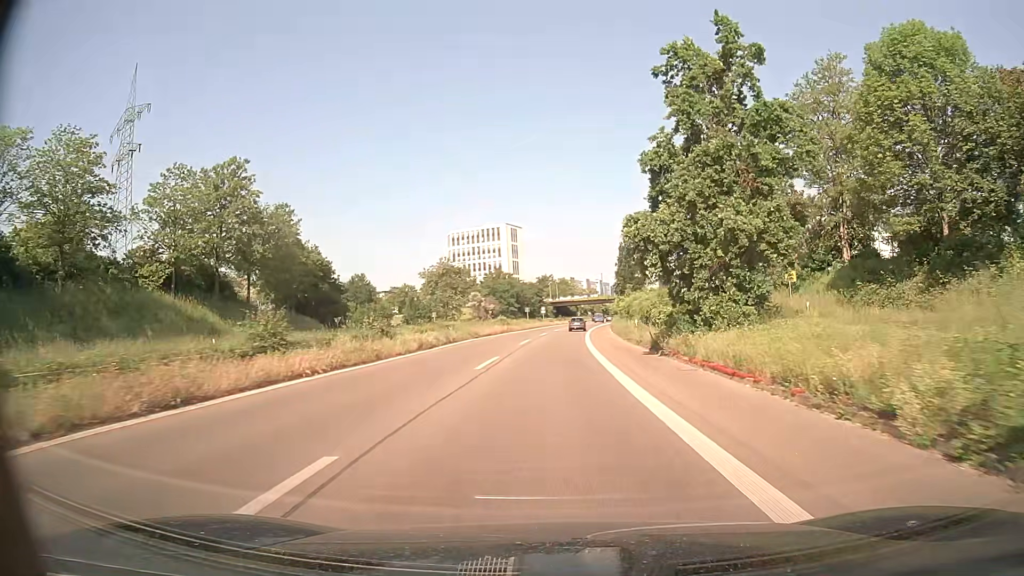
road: trunk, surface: asphalt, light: Day
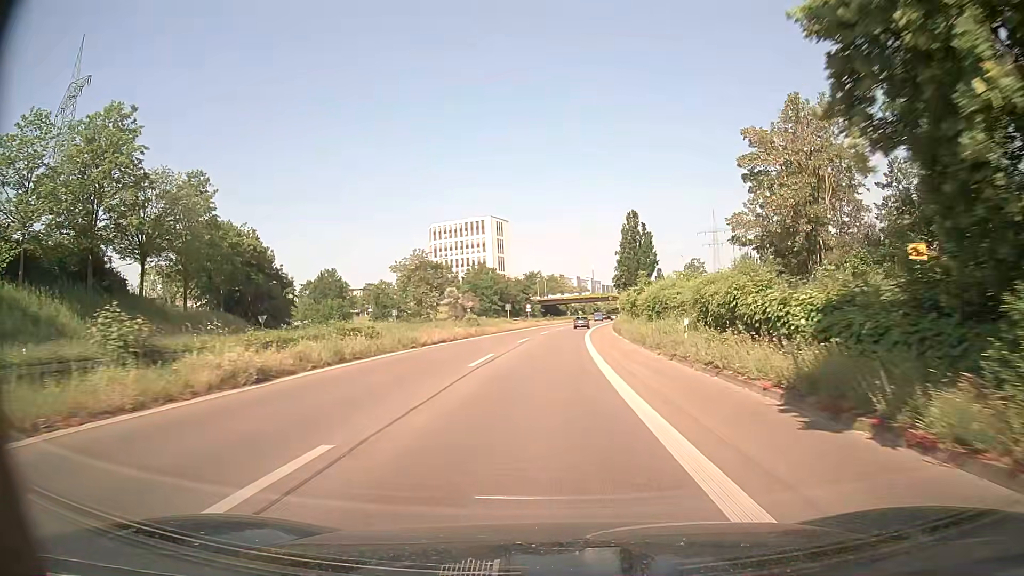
(+0.2, +17.6) m; +1°
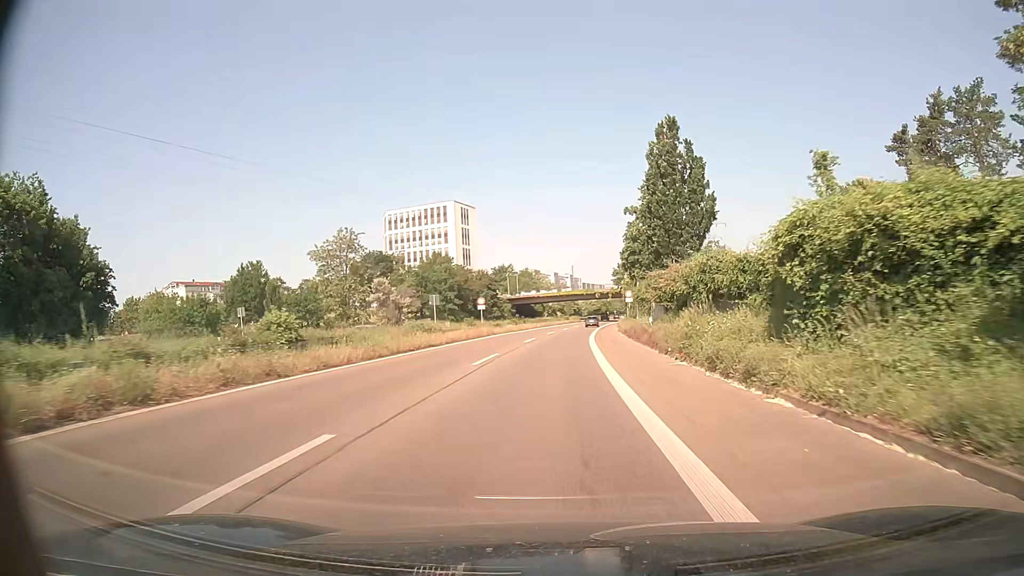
(+0.6, +35.3) m; +2°
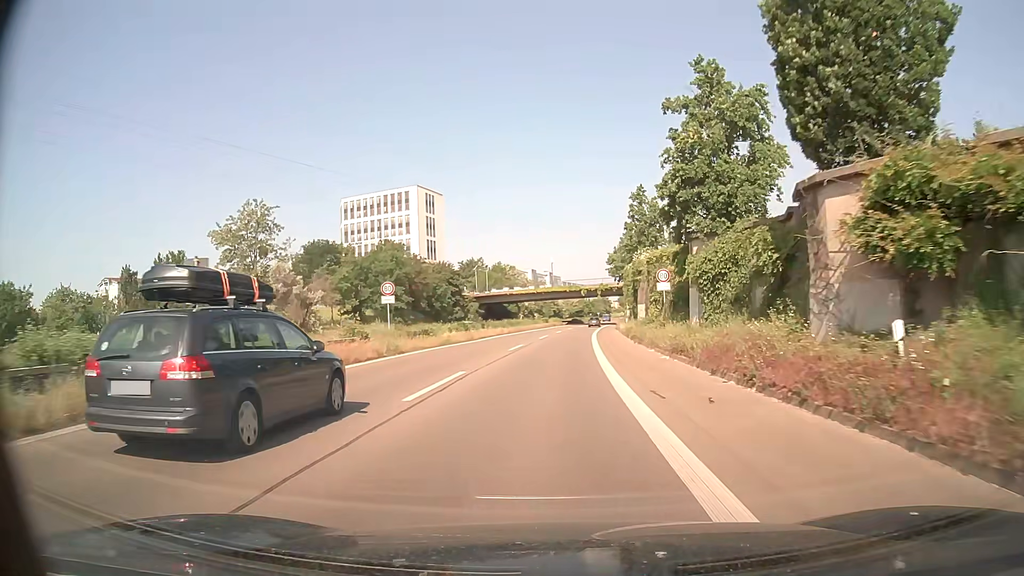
(+0.4, +26.4) m; +2°
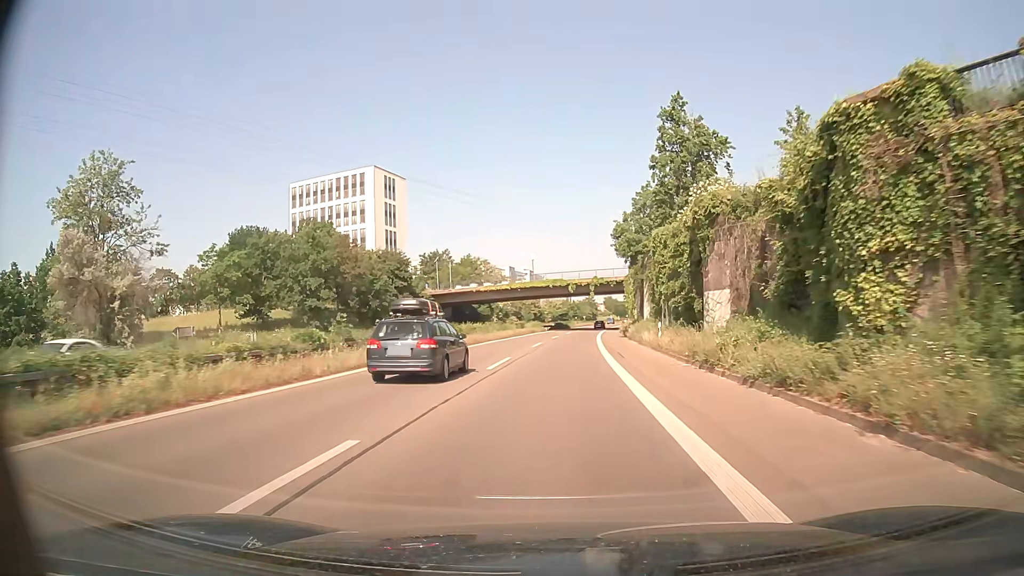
(+0.3, +27.8) m; +1°
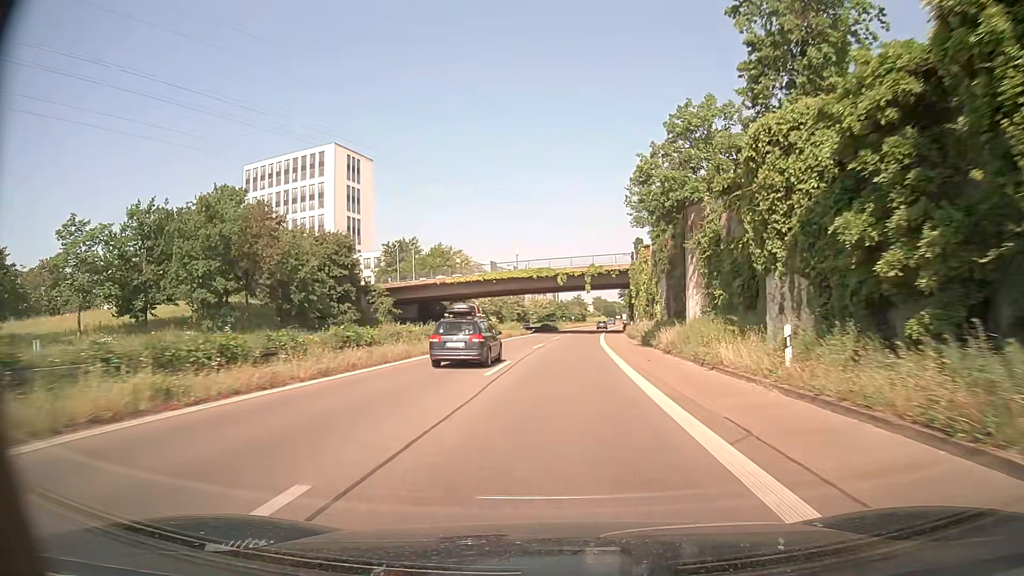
(+0.3, +20.4) m; +2°
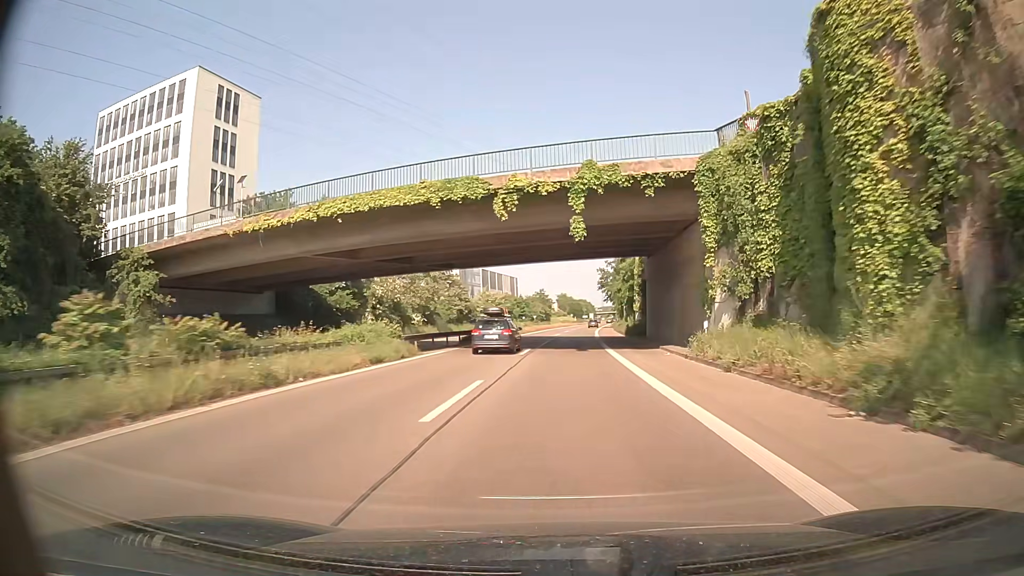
(+1.0, +44.7) m; +3°
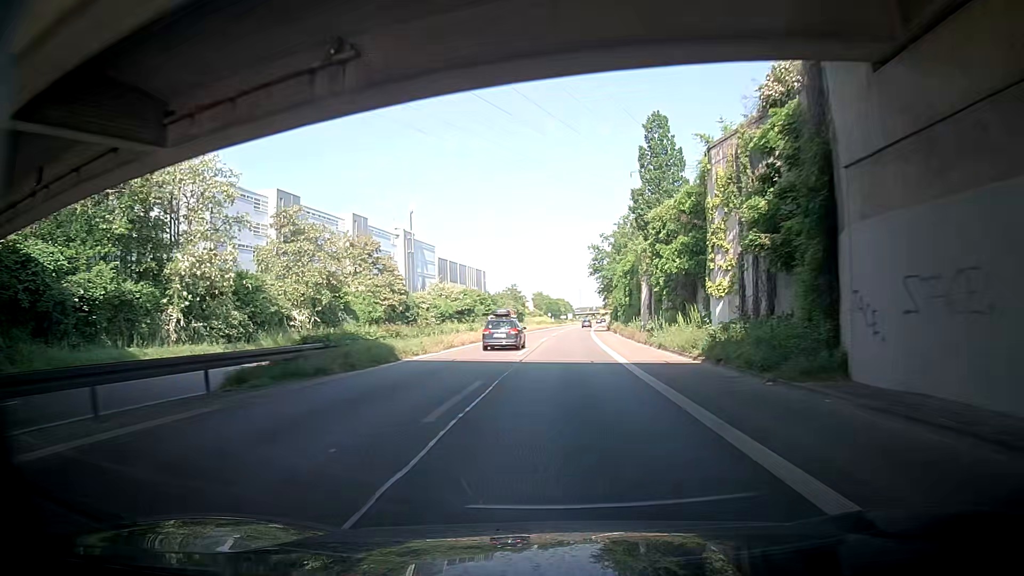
(+0.4, +36.1) m; +2°
(0, +10) (0, +20) (0, +30) (+1, +40) (+1, +50) (+1, +60) (+2, +70) (+3, +80) (+3, +90) (+4, +100) m
